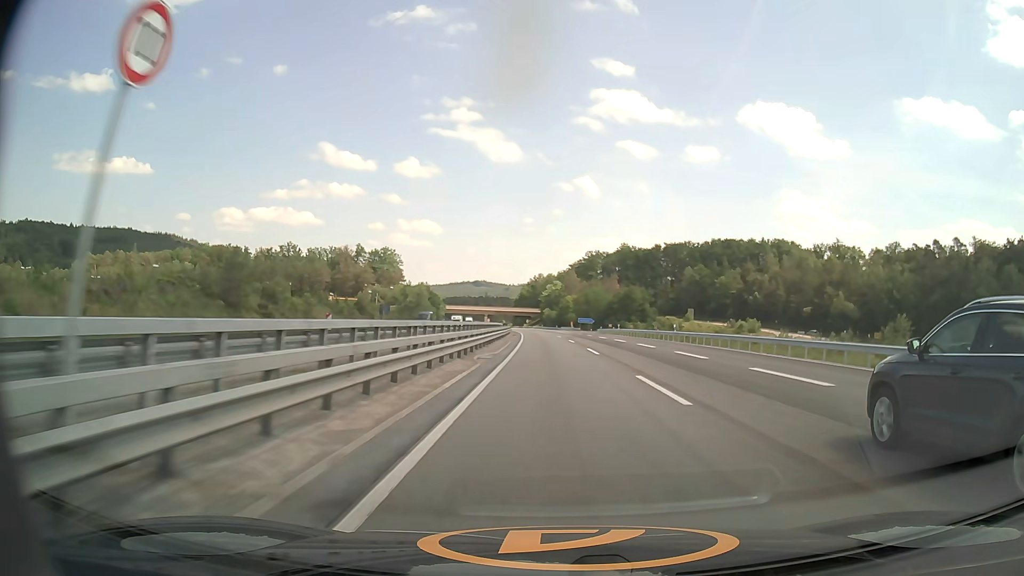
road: motorway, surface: asphalt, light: Day
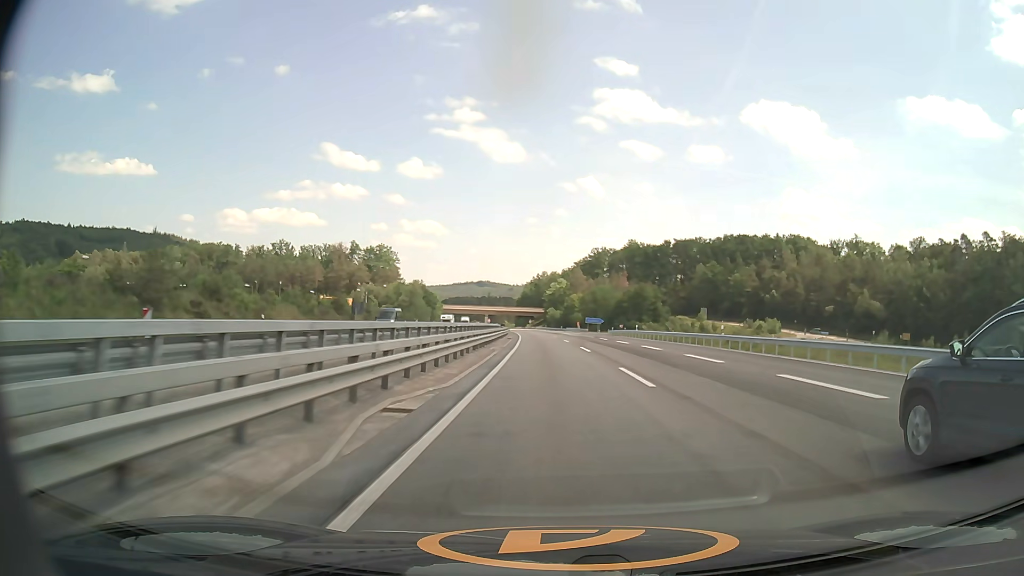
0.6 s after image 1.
(0.0, +14.5) m; 0°
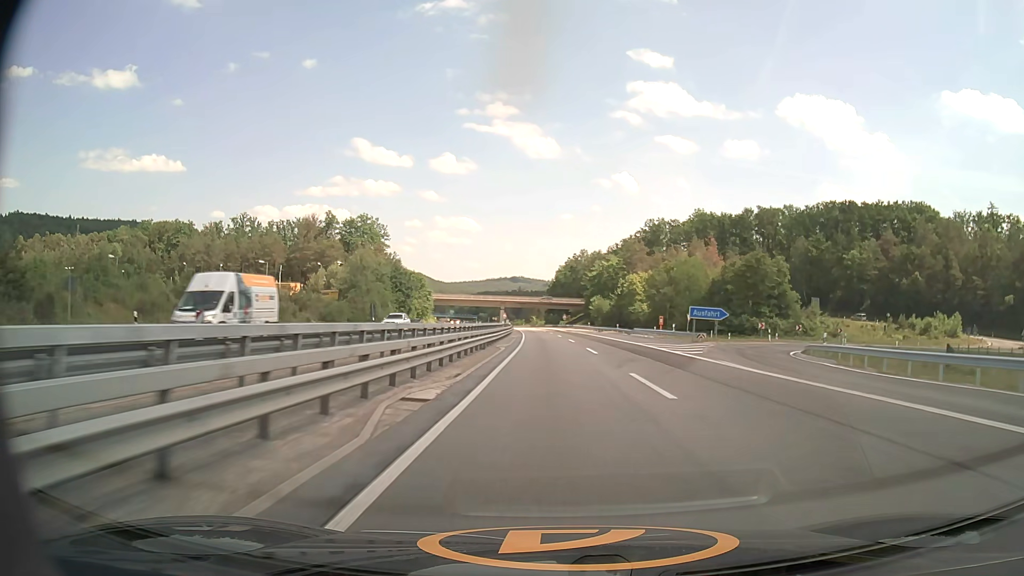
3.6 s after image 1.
(-1.7, +73.4) m; -3°
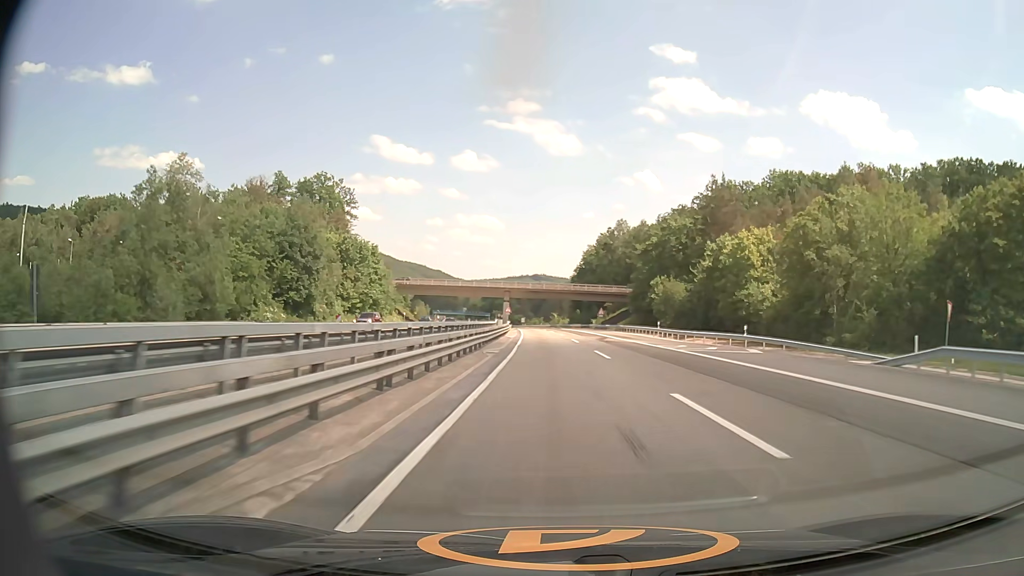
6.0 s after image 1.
(-1.0, +58.8) m; -2°
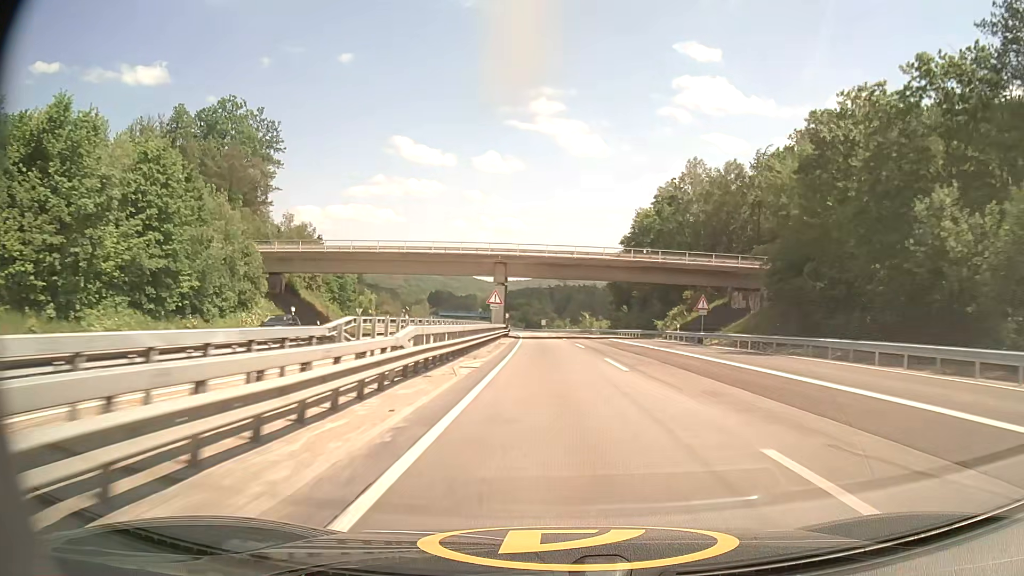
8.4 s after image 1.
(-1.0, +58.7) m; -2°
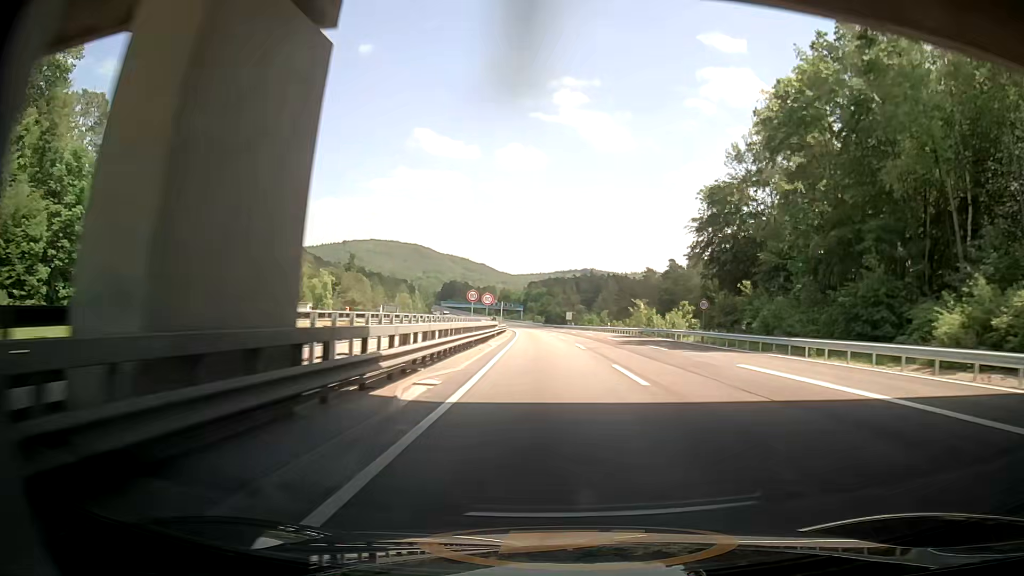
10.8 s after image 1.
(-1.0, +58.2) m; -2°
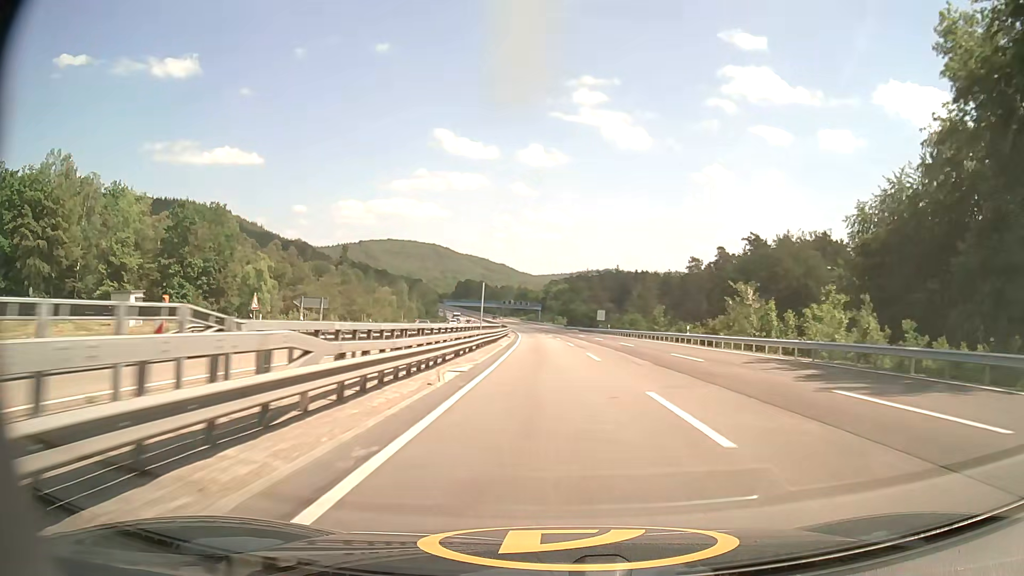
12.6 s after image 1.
(-0.5, +42.0) m; -2°
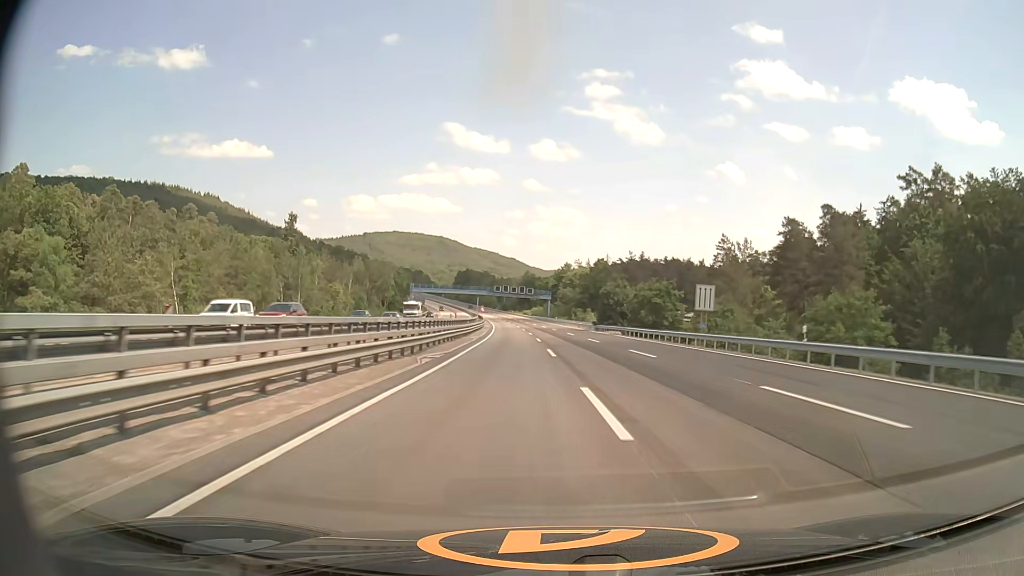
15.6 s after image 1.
(-0.9, +70.8) m; -1°
